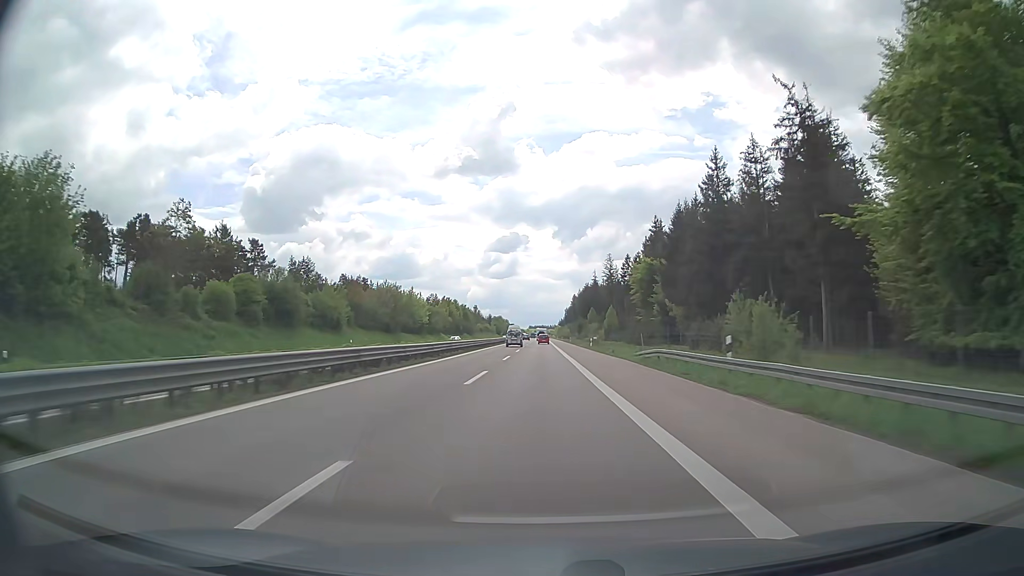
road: trunk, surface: asphalt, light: Day
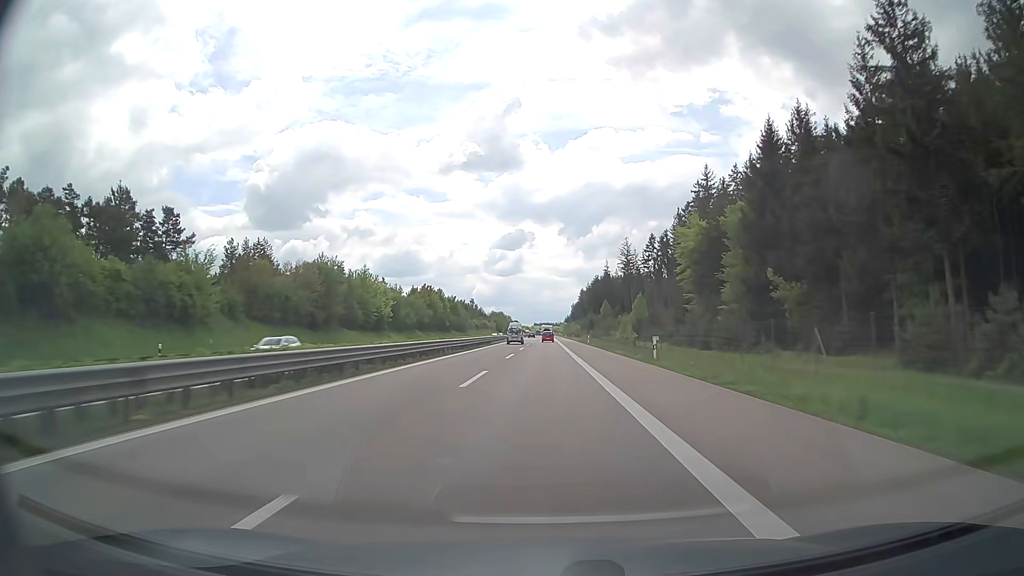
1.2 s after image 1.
(-0.1, +37.6) m; -1°
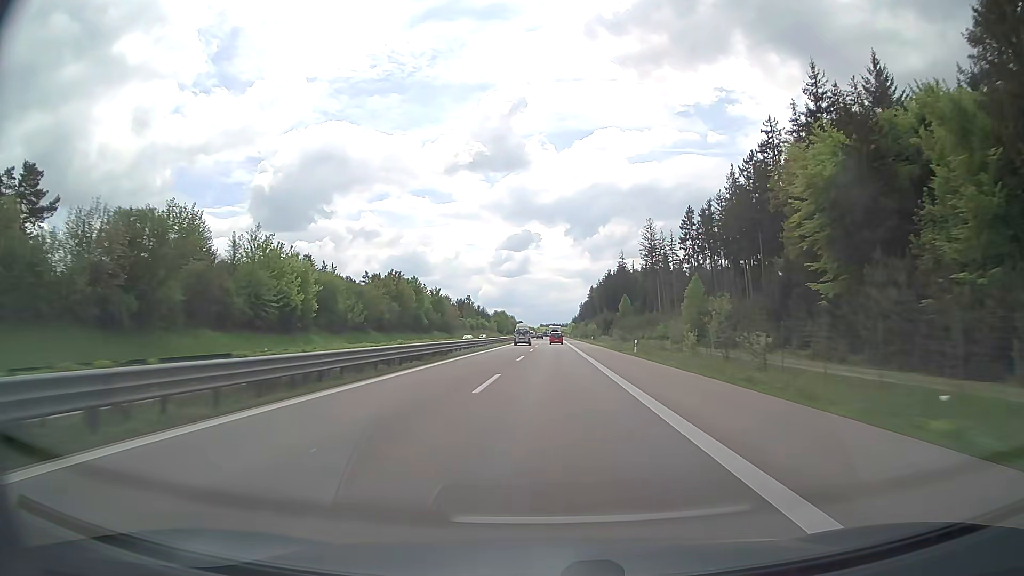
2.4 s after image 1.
(-0.1, +37.5) m; 0°
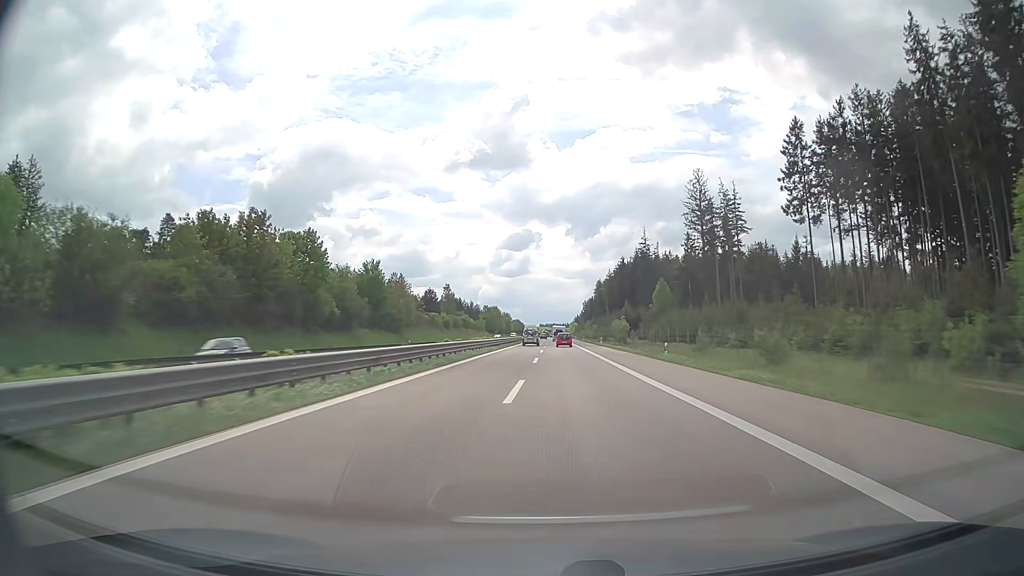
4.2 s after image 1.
(-0.2, +56.3) m; 0°
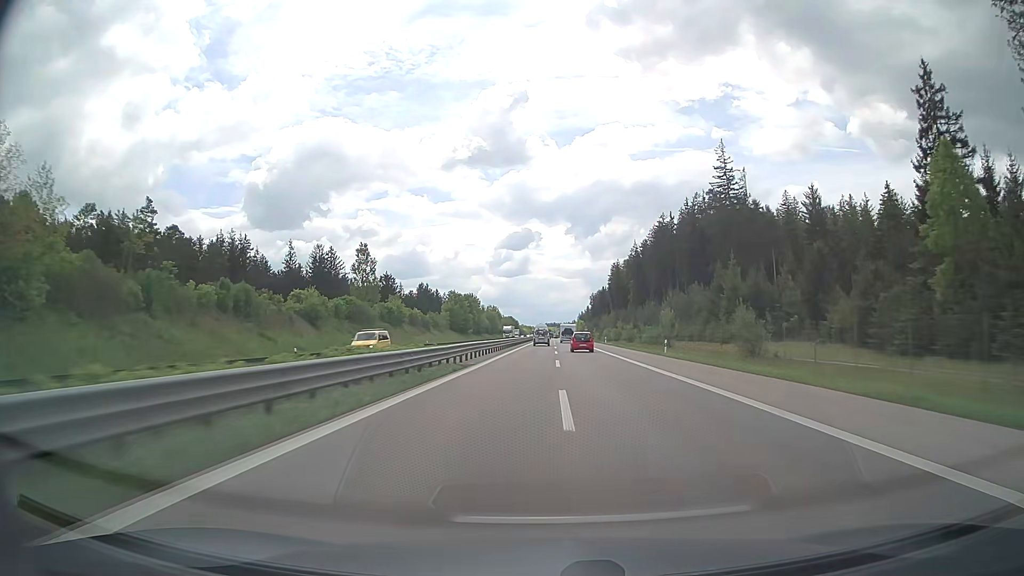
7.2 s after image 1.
(+0.4, +93.7) m; 0°
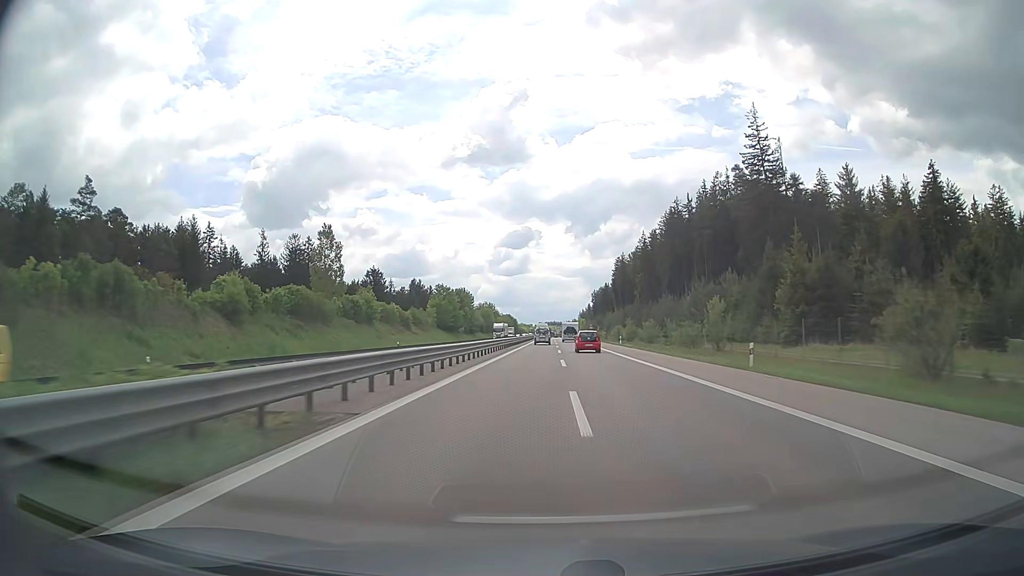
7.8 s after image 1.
(0.0, +18.7) m; 0°
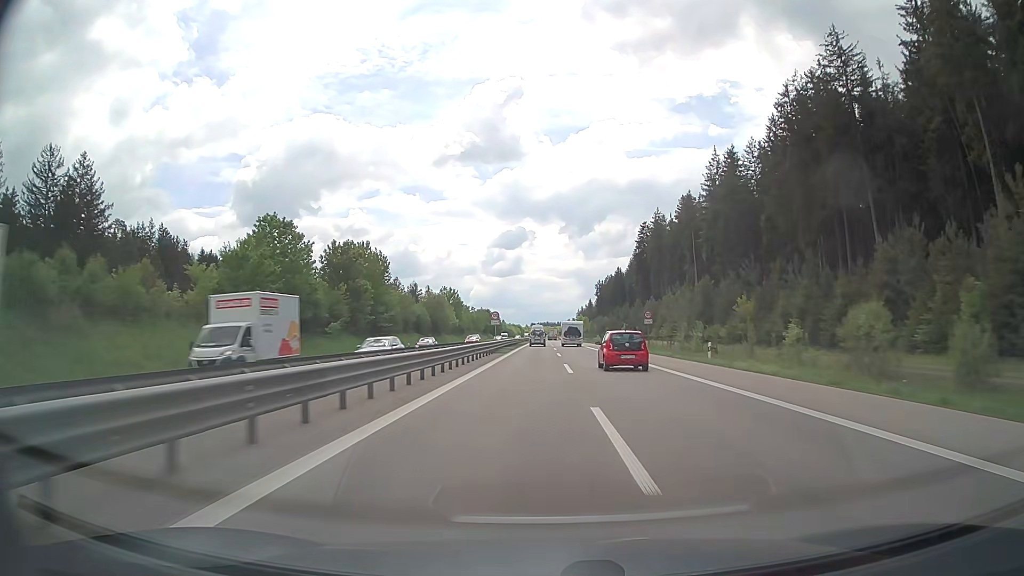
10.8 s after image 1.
(+0.7, +93.1) m; +1°
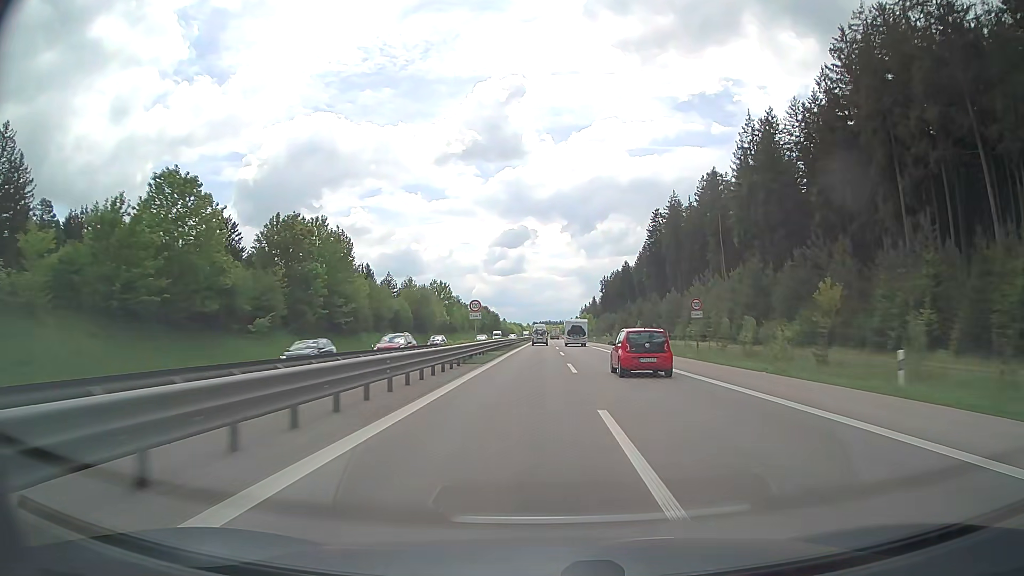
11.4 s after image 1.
(0.0, +18.7) m; 0°
(0, +10) (0, +20) (0, +30) (0, +40) (0, +50) (0, +60) (0, +70) (0, +80) (0, +90) (0, +100) m
